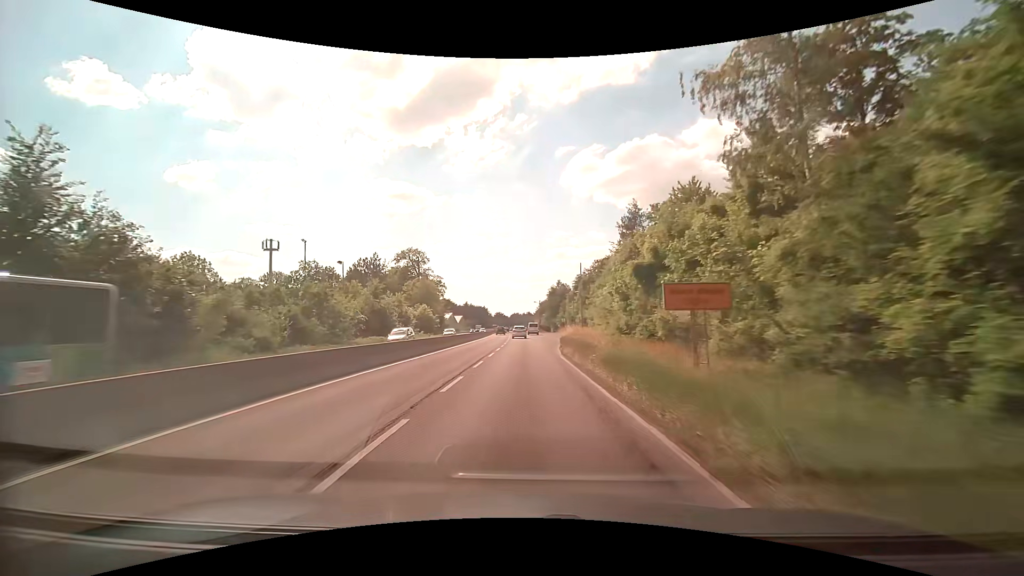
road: trunk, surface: asphalt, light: Day
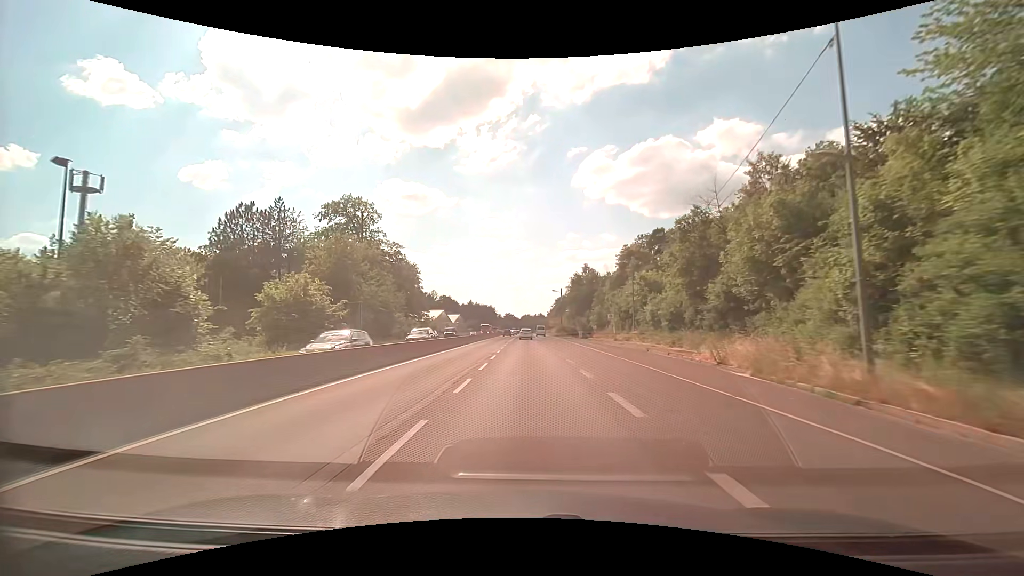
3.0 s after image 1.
(-0.4, +55.5) m; -1°
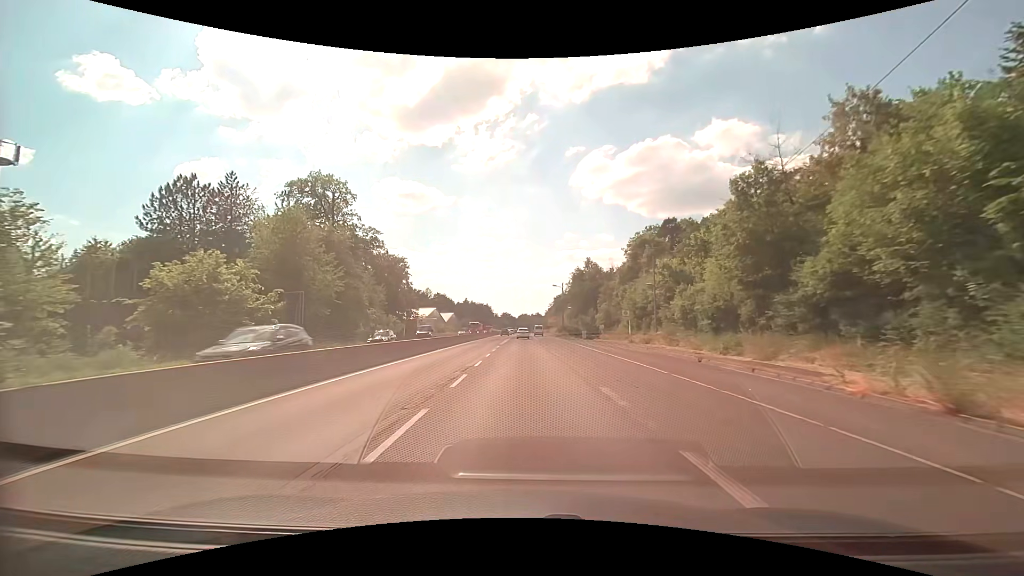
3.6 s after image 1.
(0.0, +11.5) m; 0°
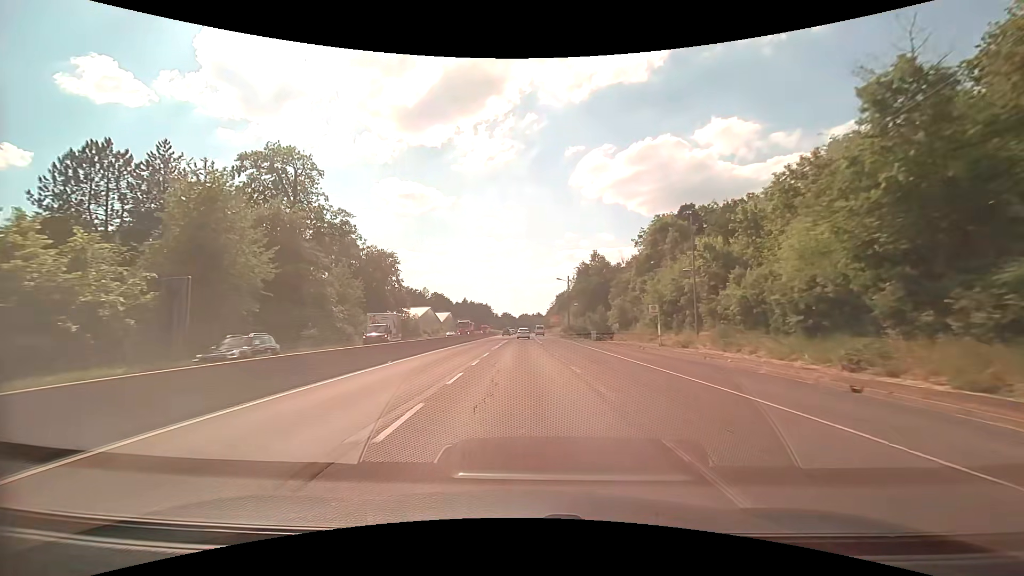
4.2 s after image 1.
(+0.1, +11.7) m; 0°
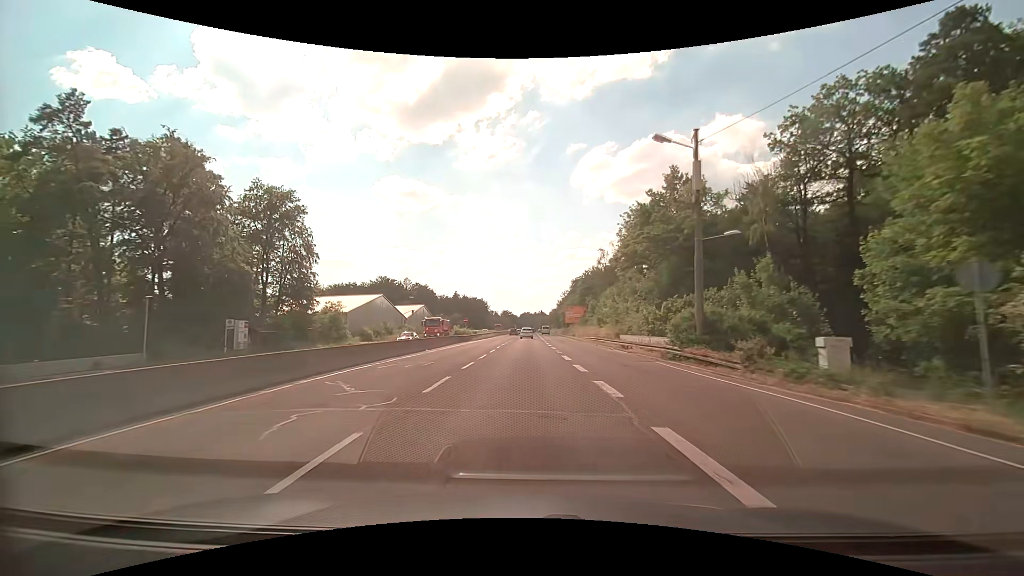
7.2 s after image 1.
(-0.5, +60.2) m; 0°
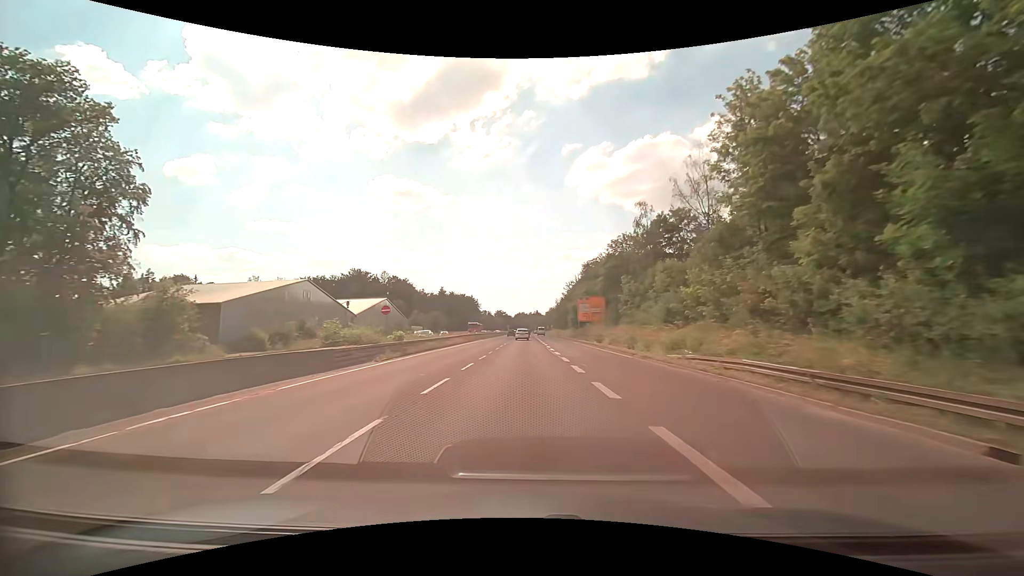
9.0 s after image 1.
(0.0, +36.4) m; +1°
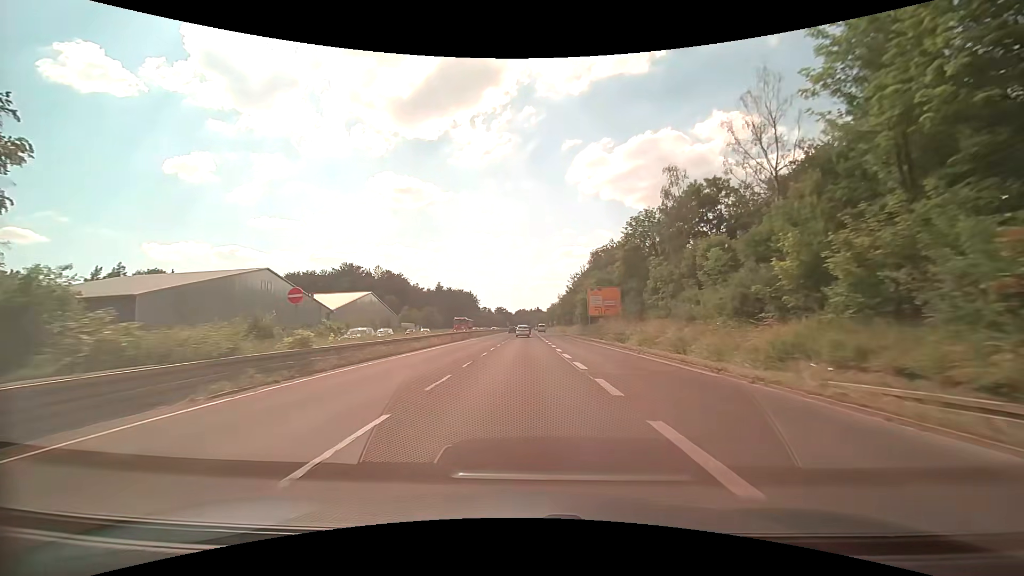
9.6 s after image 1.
(-0.1, +12.0) m; 0°
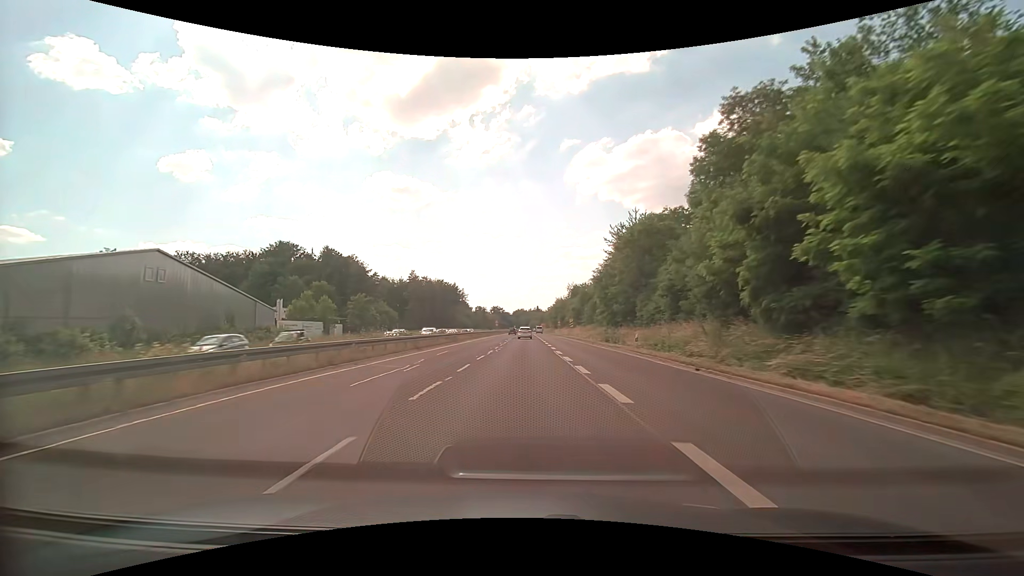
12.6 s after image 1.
(+0.2, +61.3) m; 0°
(0, +10) (0, +20) (0, +30) (0, +40) (0, +50) (0, +60) (0, +70) (0, +80) (0, +90) (+1, +100) m
